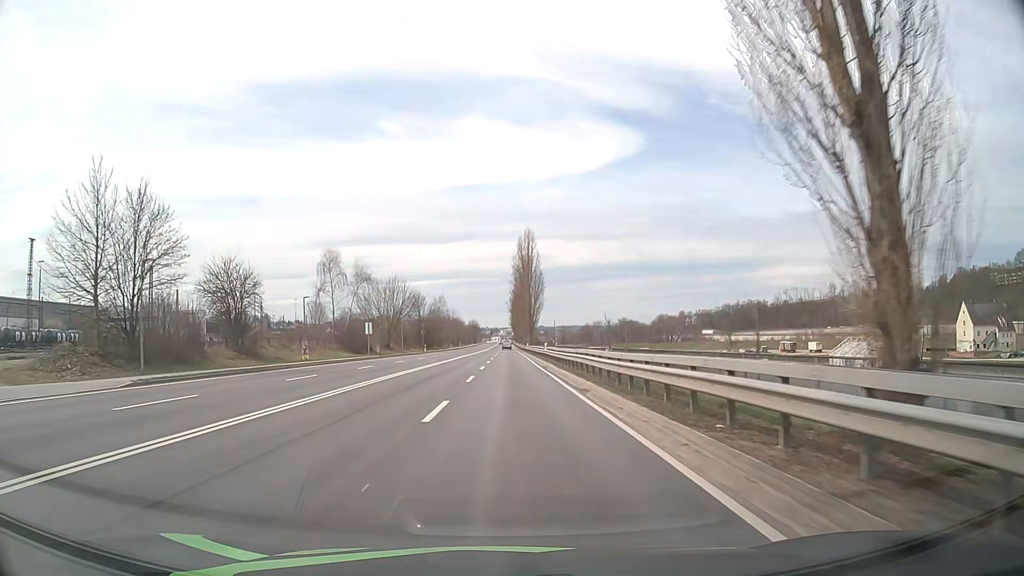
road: primary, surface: asphalt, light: Day
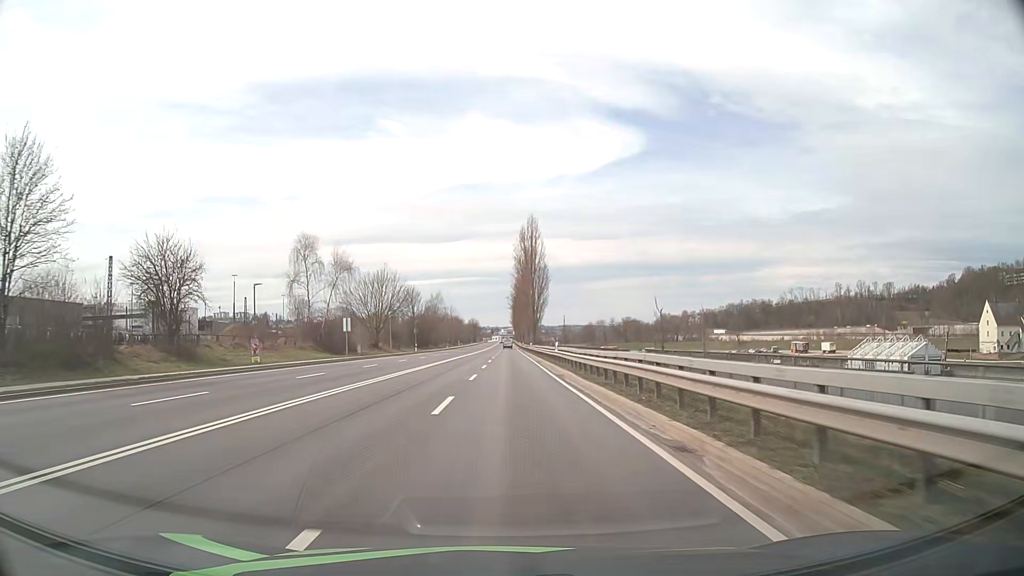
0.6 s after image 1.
(0.0, +11.0) m; 0°
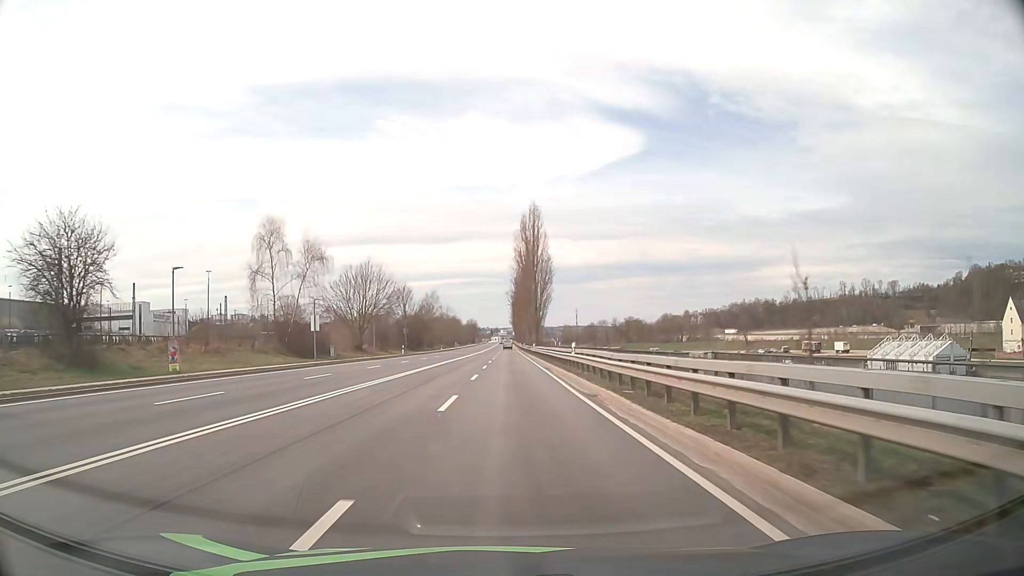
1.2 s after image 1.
(0.0, +11.0) m; 0°
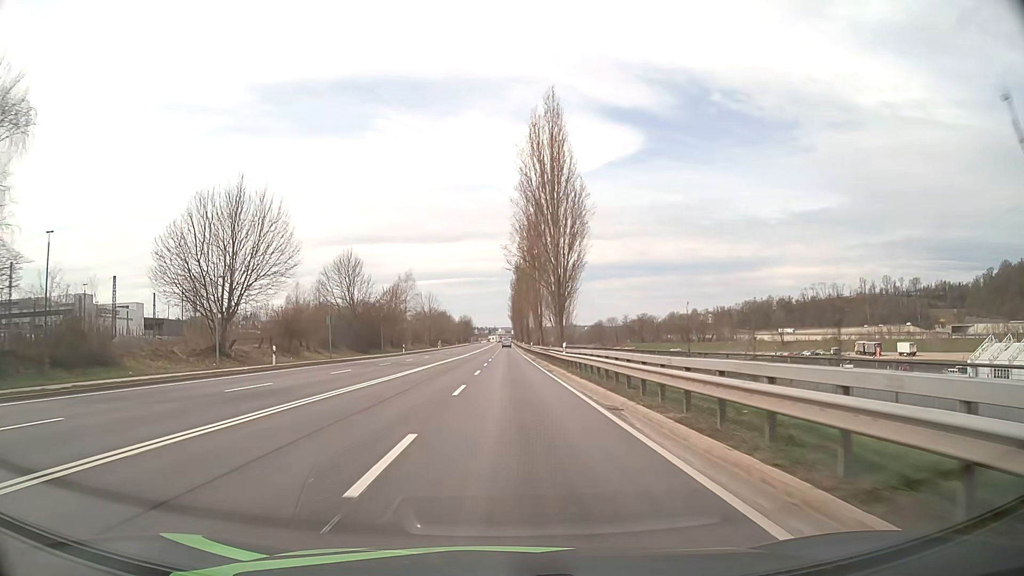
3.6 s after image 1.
(0.0, +43.9) m; 0°
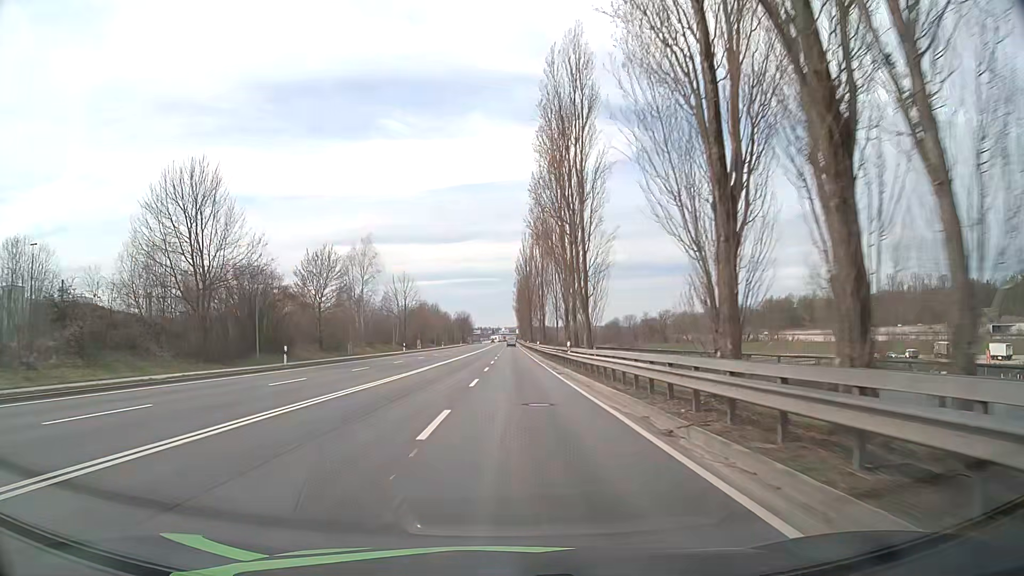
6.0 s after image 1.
(-0.1, +44.4) m; 0°
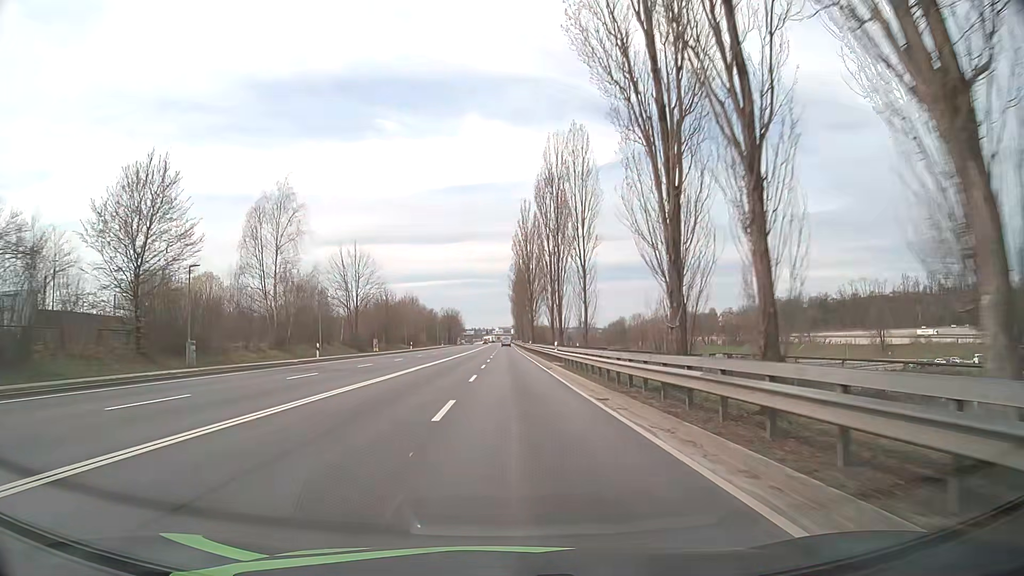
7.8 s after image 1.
(+0.1, +33.9) m; 0°
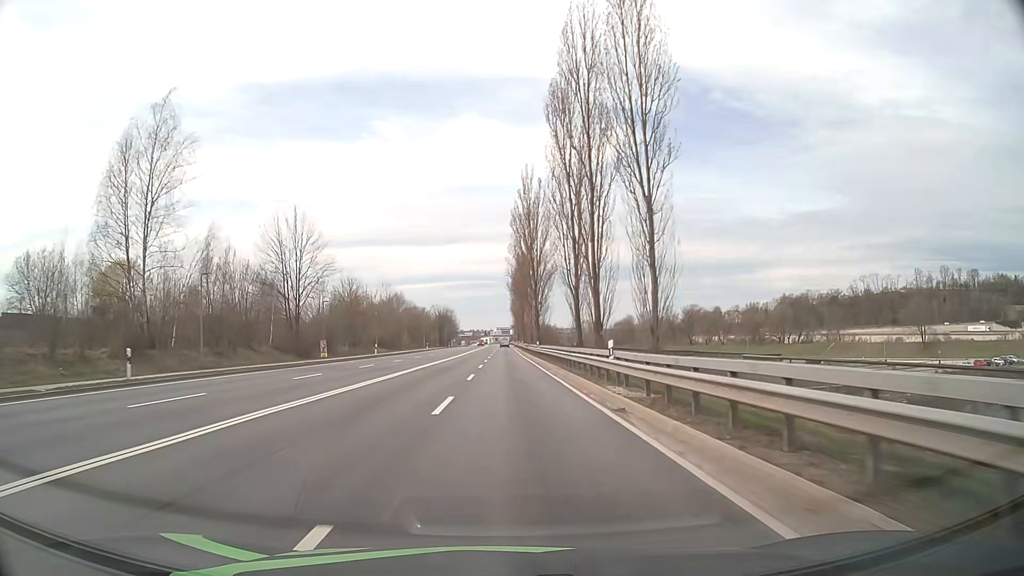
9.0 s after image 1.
(+0.1, +23.0) m; 0°
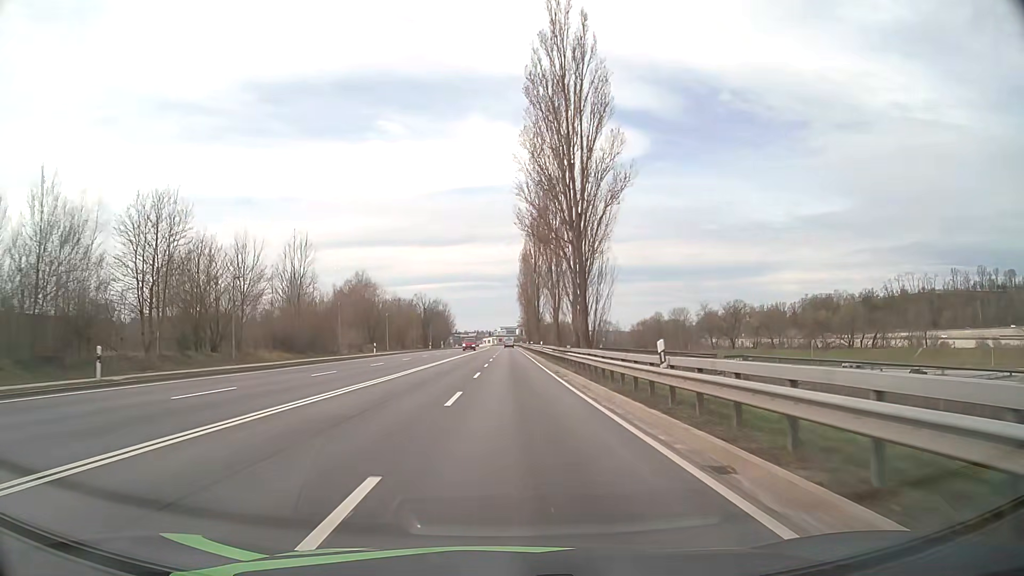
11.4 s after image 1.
(-0.1, +46.3) m; 0°
(0, +10) (0, +20) (0, +30) (0, +40) (0, +50) (0, +60) (0, +70) (0, +80) (0, +90) (0, +100) m
